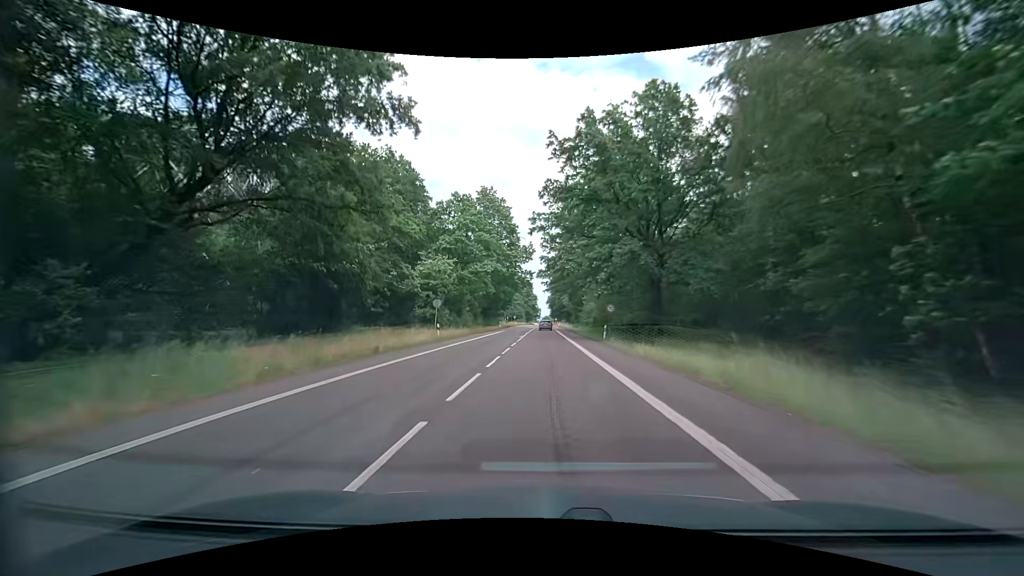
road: secondary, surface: asphalt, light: Day
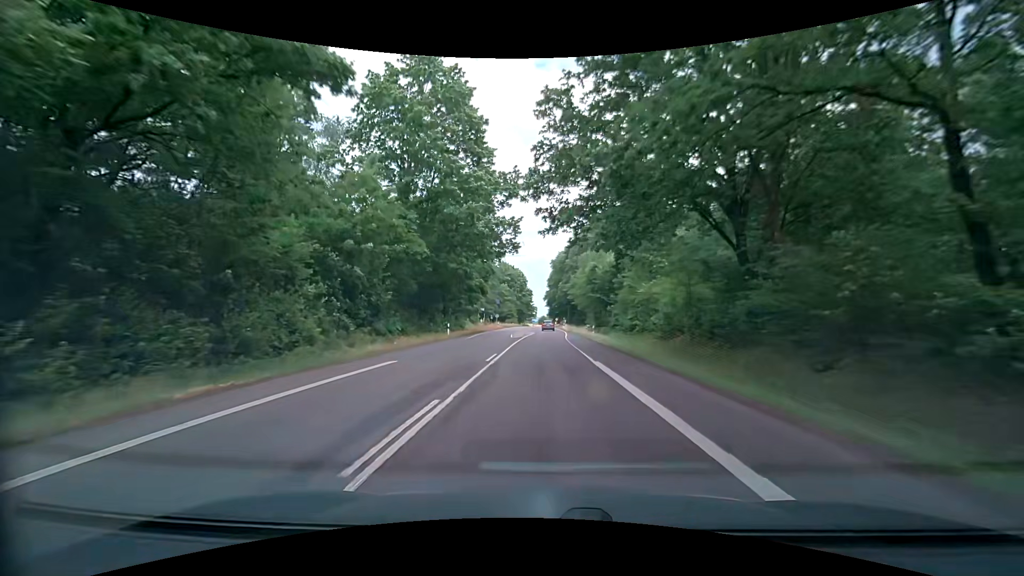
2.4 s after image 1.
(-0.3, +46.1) m; 0°
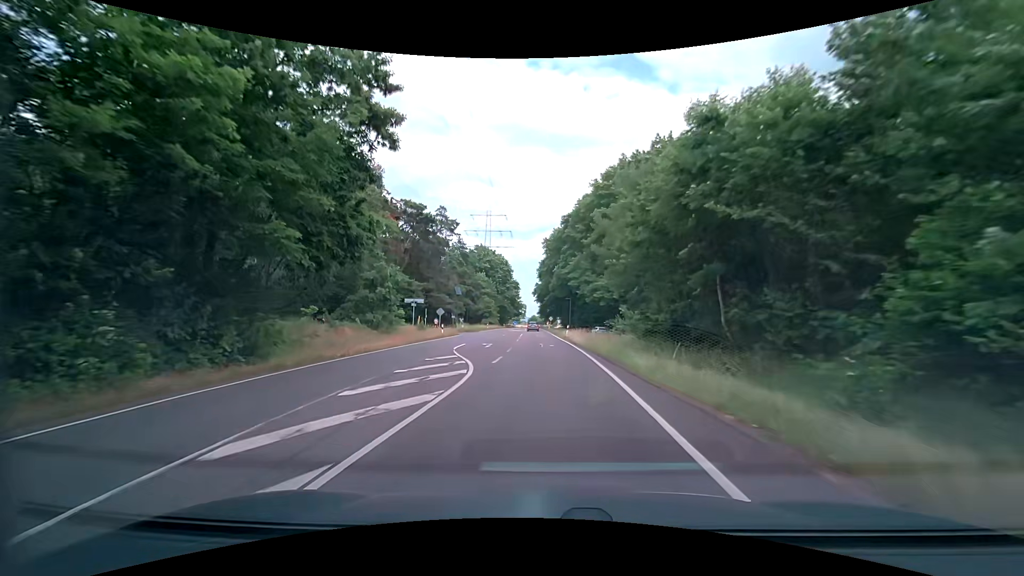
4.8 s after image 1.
(+0.6, +43.4) m; +1°
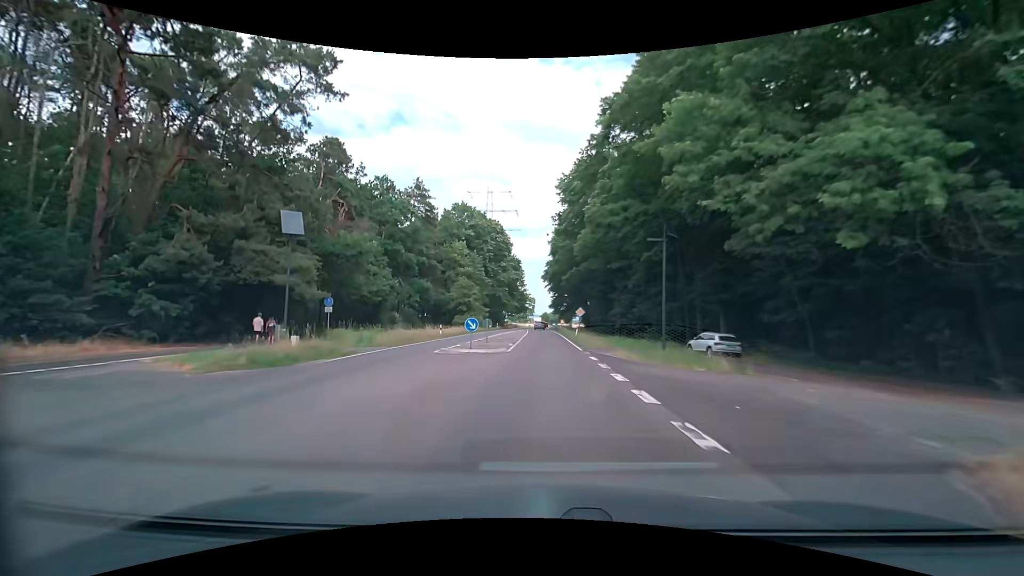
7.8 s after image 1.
(-0.5, +53.3) m; -1°
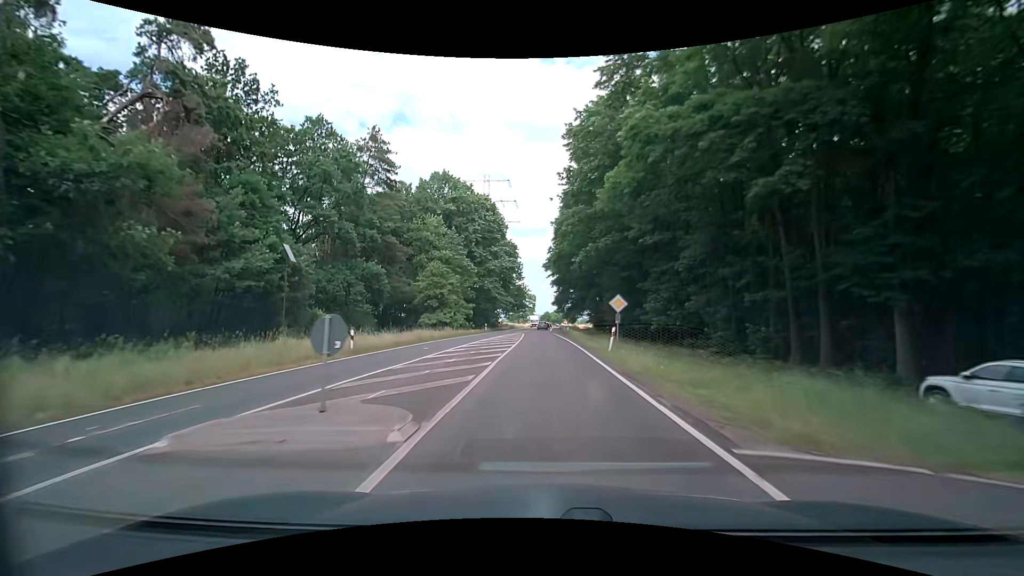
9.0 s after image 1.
(0.0, +21.1) m; 0°
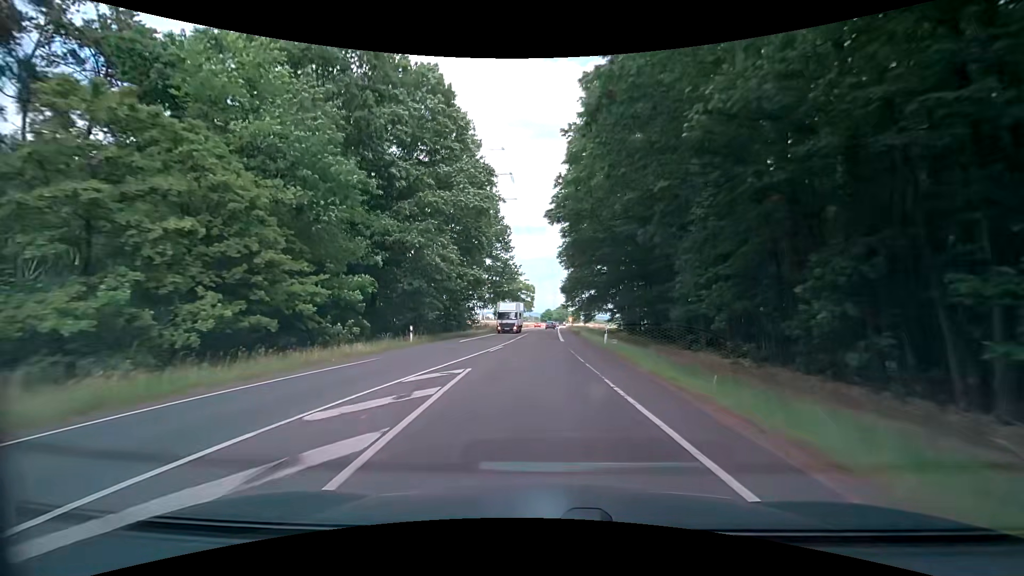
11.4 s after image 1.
(+0.1, +42.1) m; 0°
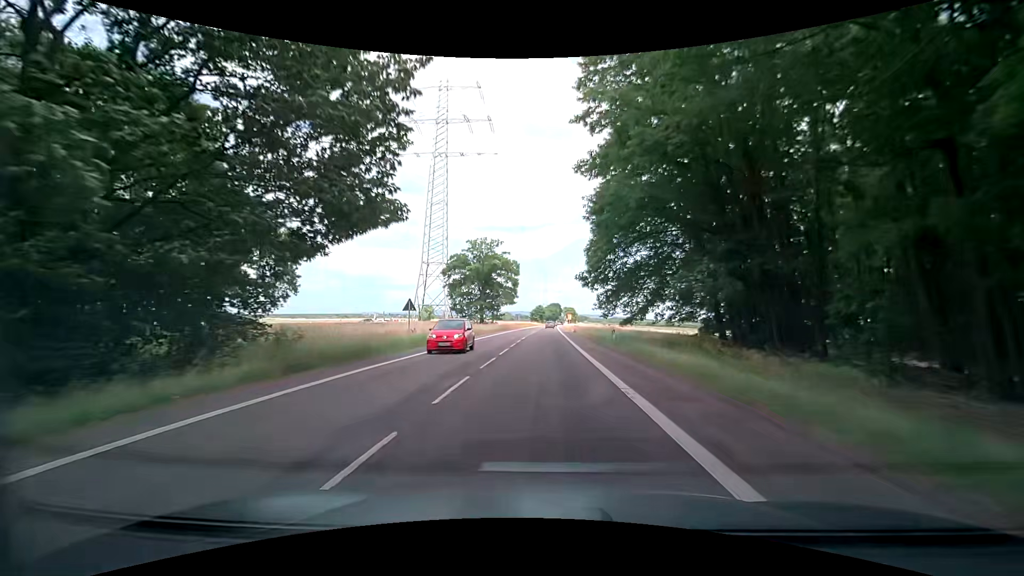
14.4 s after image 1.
(+0.6, +52.6) m; +2°
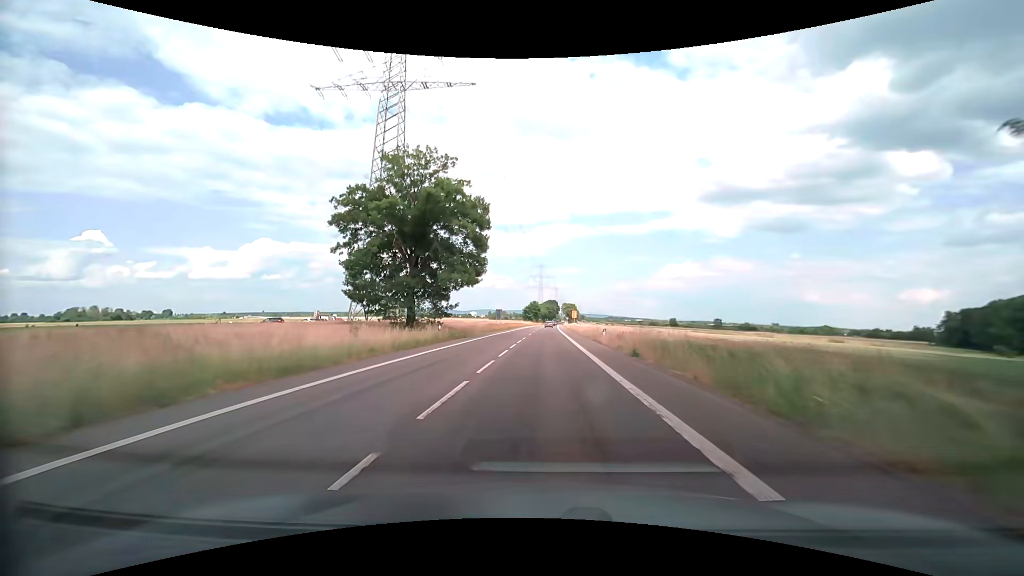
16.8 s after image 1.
(0.0, +42.2) m; 0°
(0, +10) (0, +20) (0, +30) (0, +40) (+1, +50) (+1, +60) (+1, +70) (+1, +80) (+1, +90) (+1, +100) m
